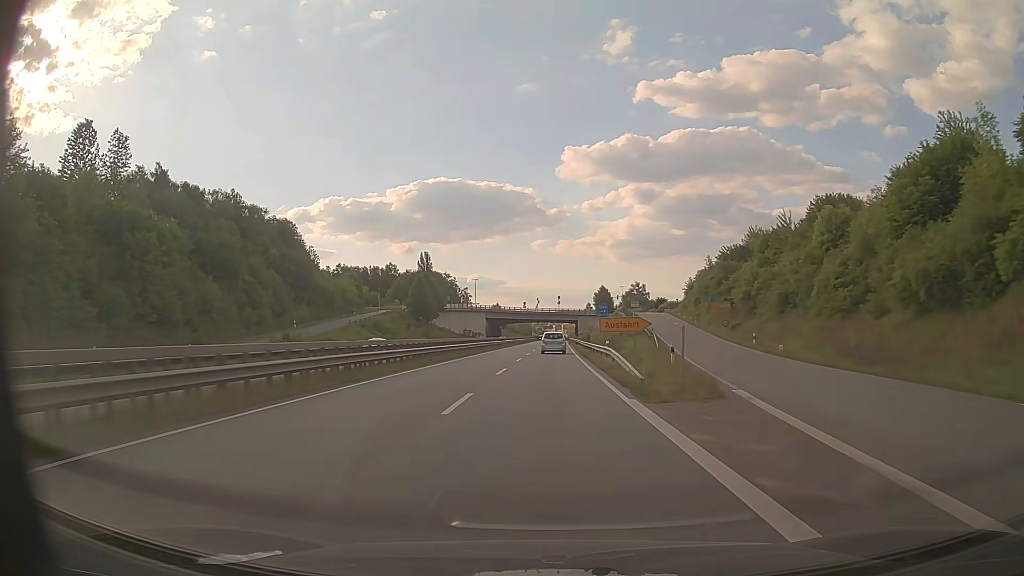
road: trunk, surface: asphalt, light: Day
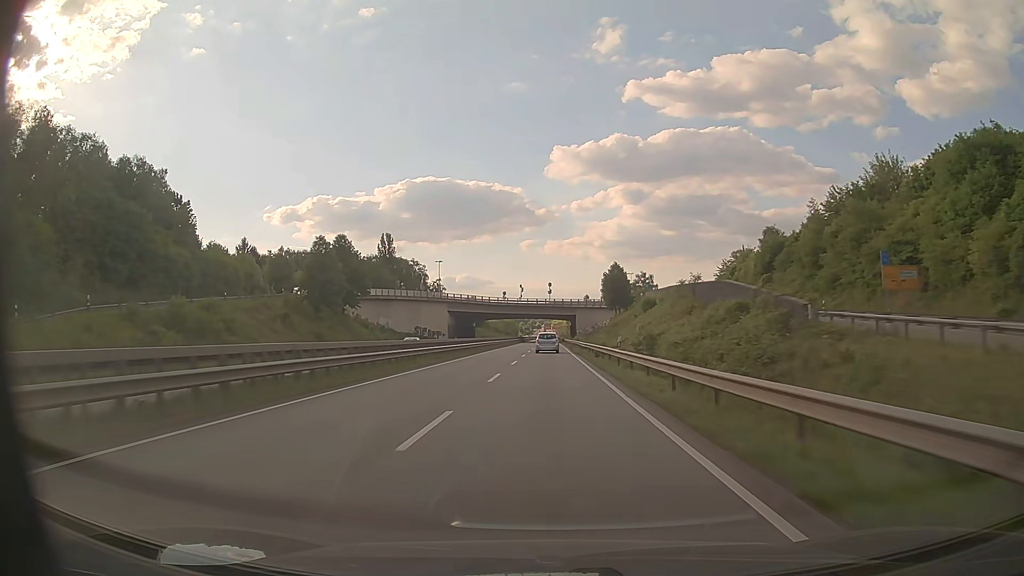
(+0.3, +50.5) m; +1°
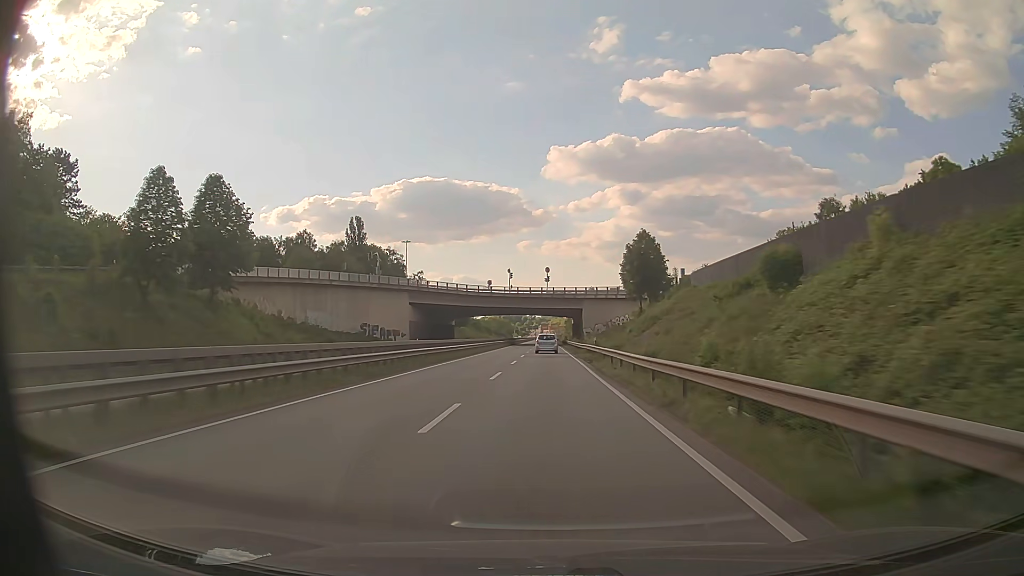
(0.0, +33.9) m; 0°
(0, +10) (0, +20) (0, +30) (0, +40) (0, +50) (0, +60) (0, +70) (0, +80) (0, +90) (0, +100) m
